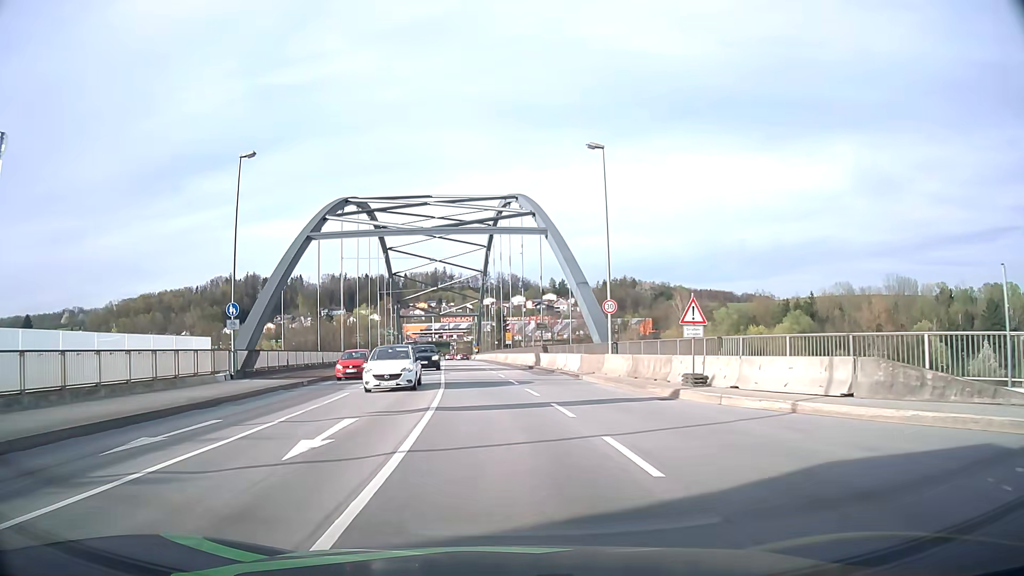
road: primary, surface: asphalt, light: Day
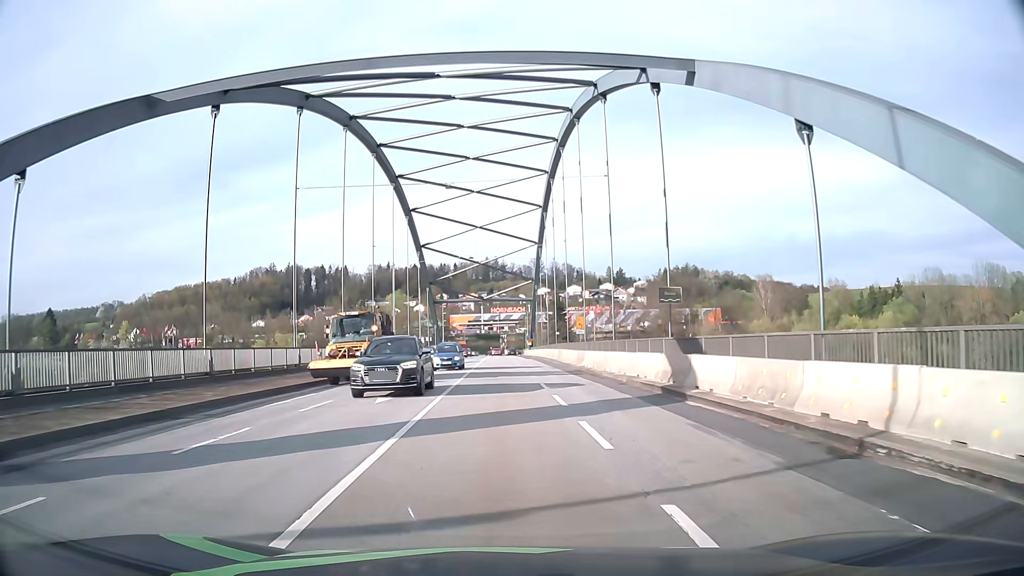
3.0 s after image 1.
(-1.1, +28.3) m; -5°
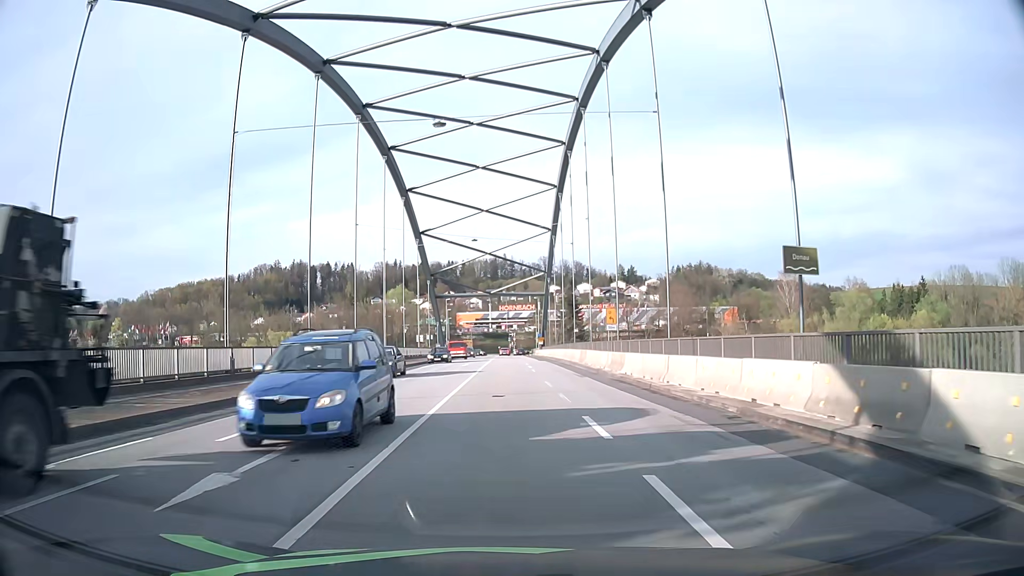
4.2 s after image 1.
(0.0, +10.7) m; 0°
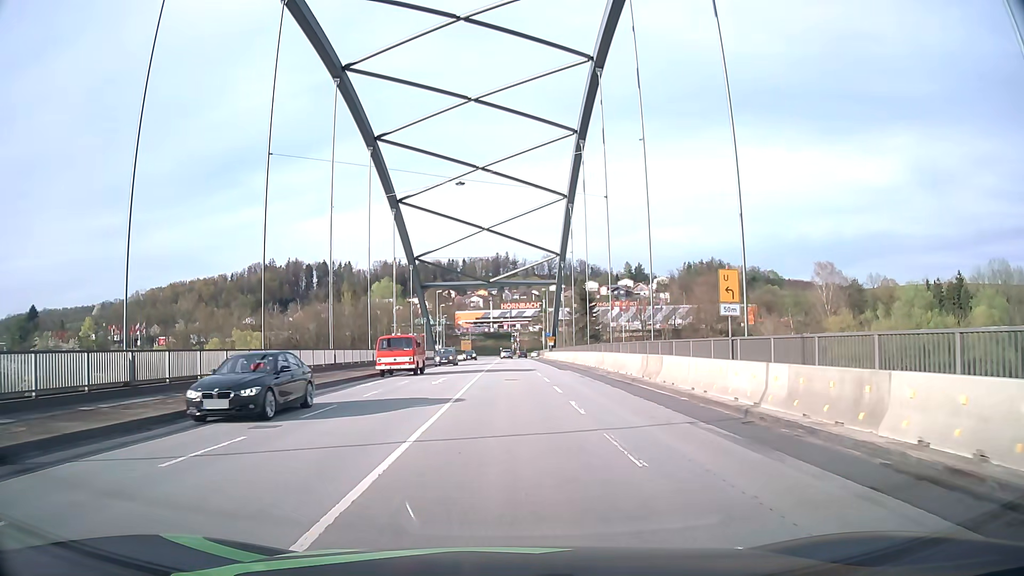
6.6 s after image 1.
(-0.1, +20.2) m; 0°
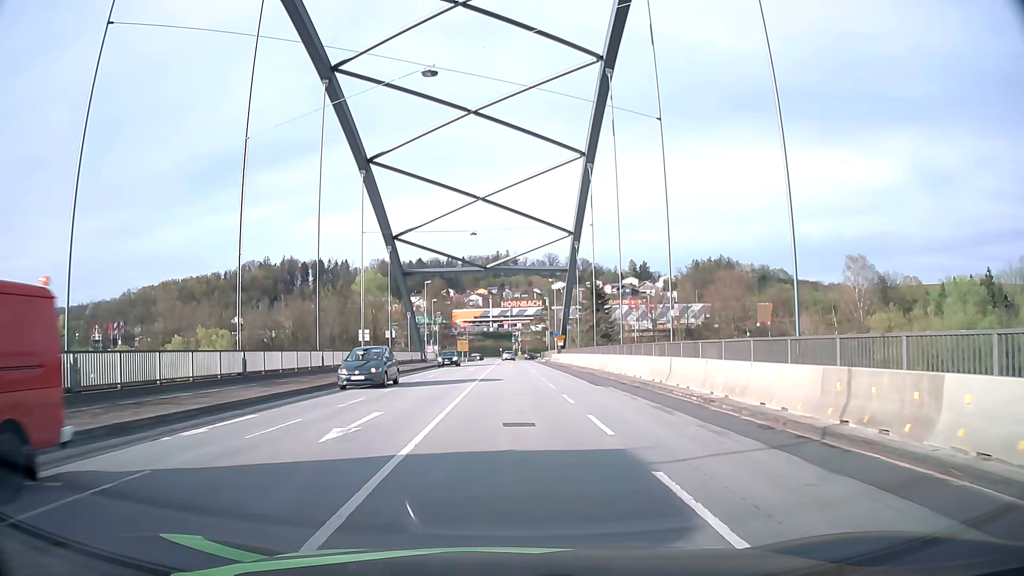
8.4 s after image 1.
(0.0, +15.3) m; 0°
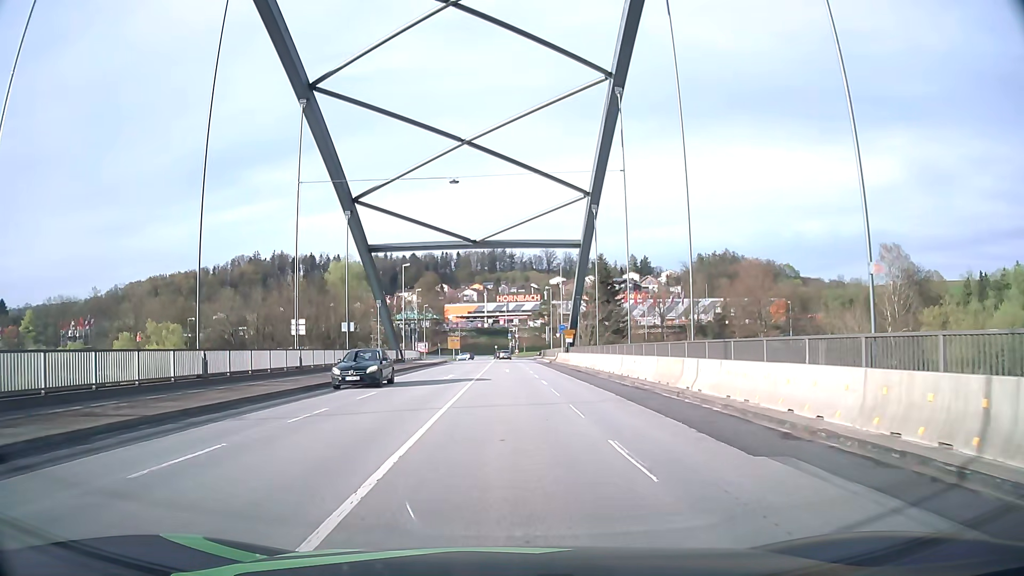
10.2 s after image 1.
(0.0, +15.7) m; 0°
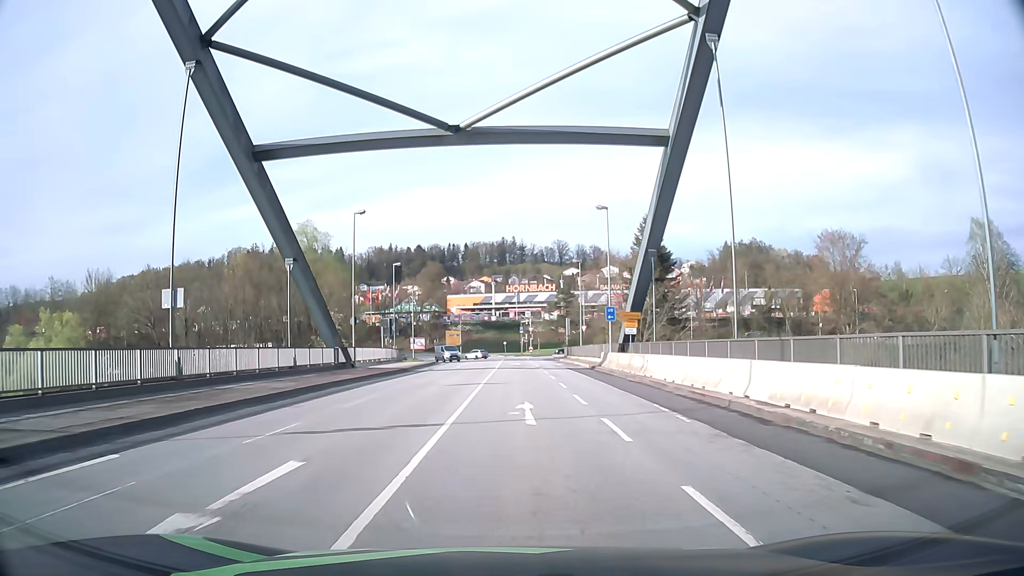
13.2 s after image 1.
(-0.1, +27.3) m; -1°
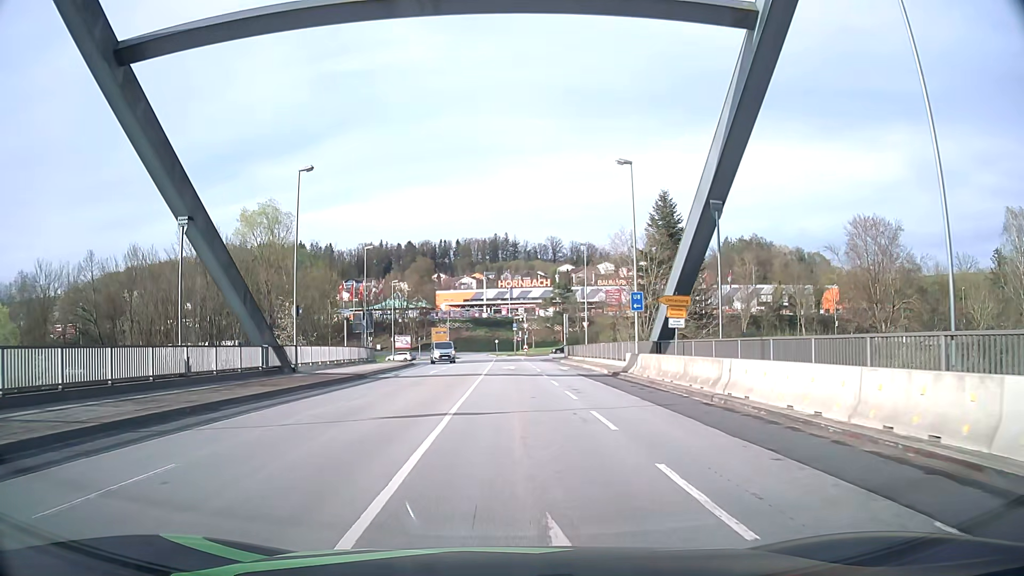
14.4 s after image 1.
(+0.1, +11.0) m; +1°
